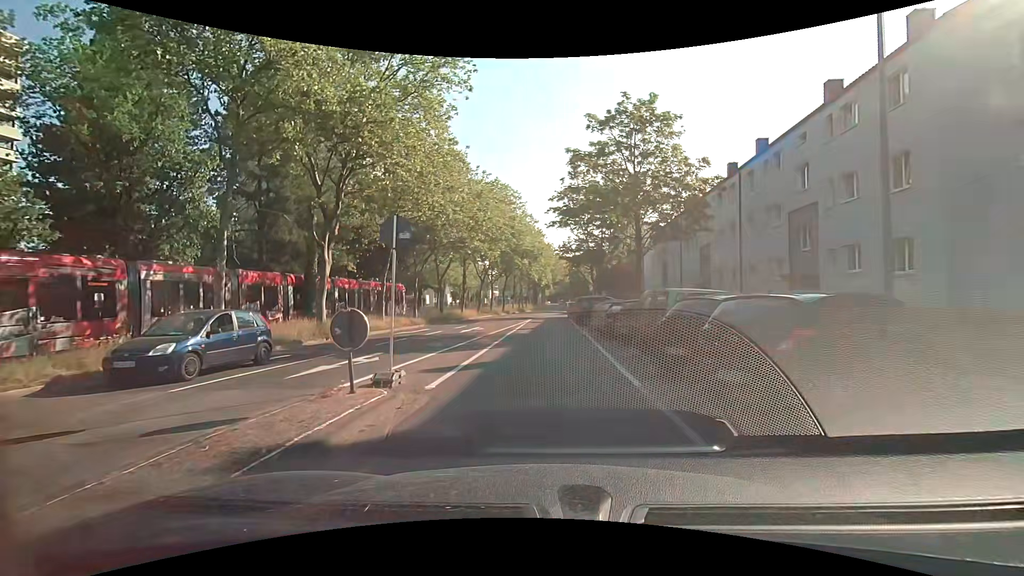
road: tertiary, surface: asphalt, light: Day
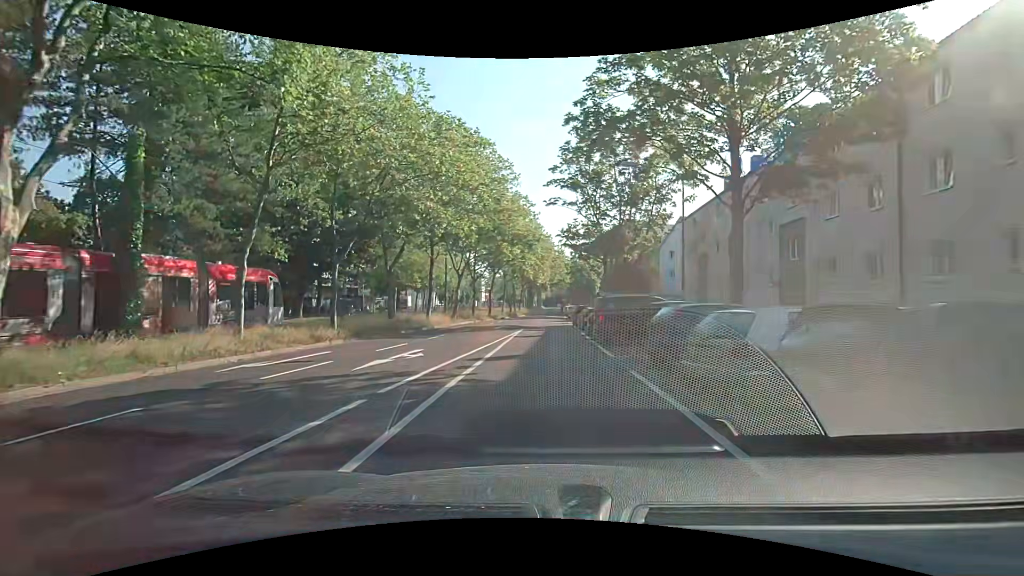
(+0.3, +13.9) m; +1°
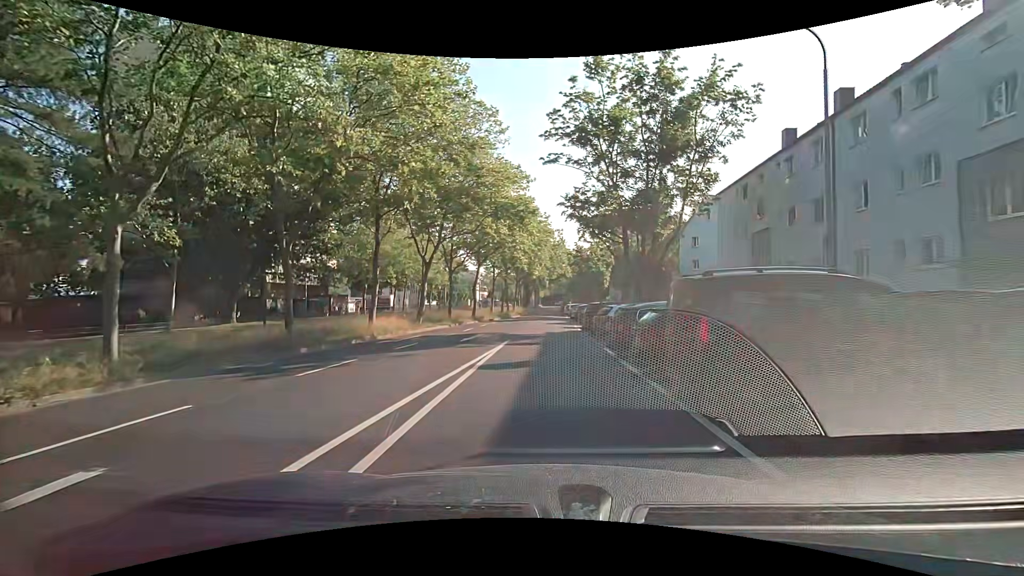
(+0.1, +11.7) m; 0°
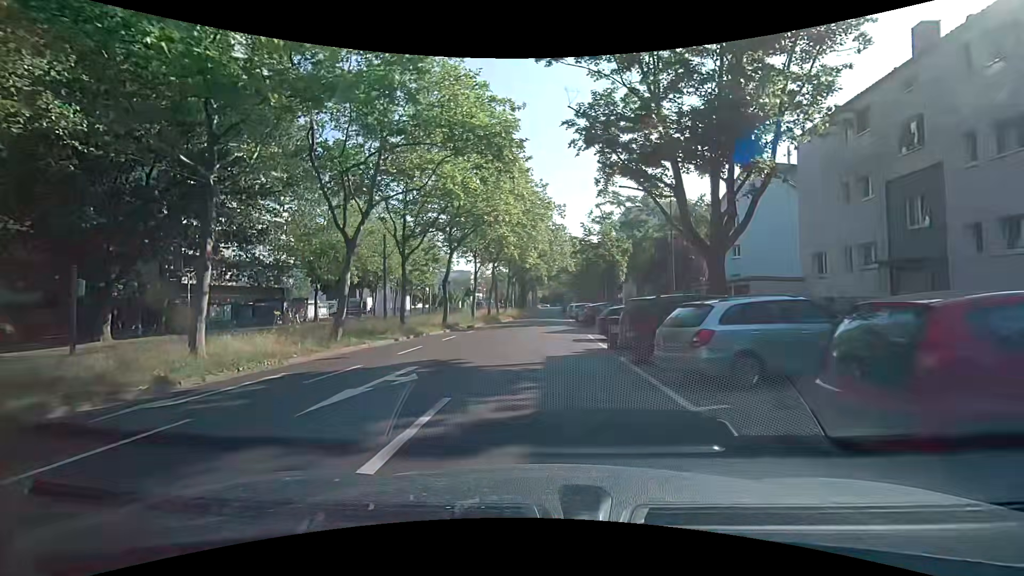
(+0.1, +12.6) m; 0°
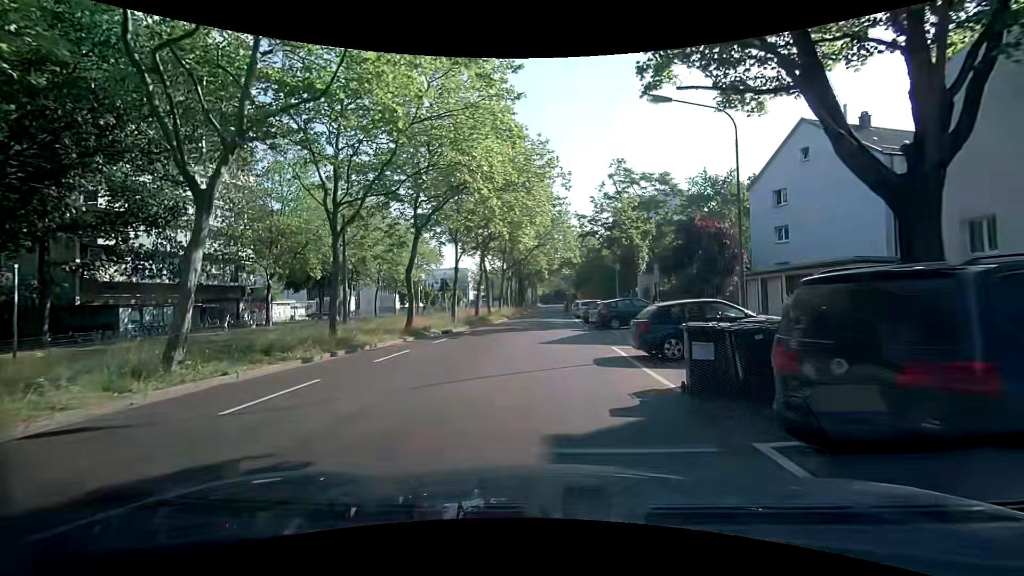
(+0.1, +8.7) m; +1°
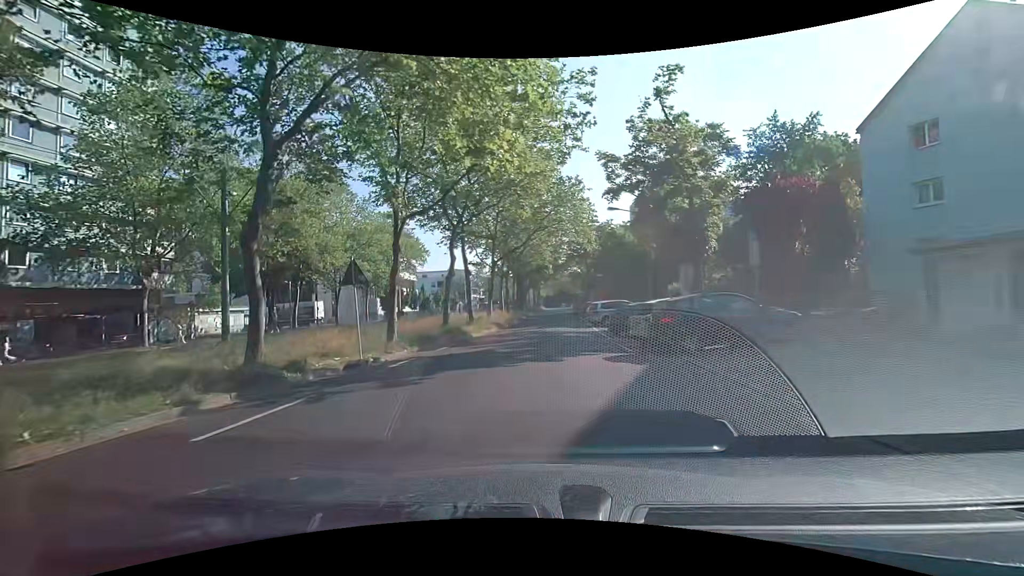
(-0.2, +13.3) m; 0°
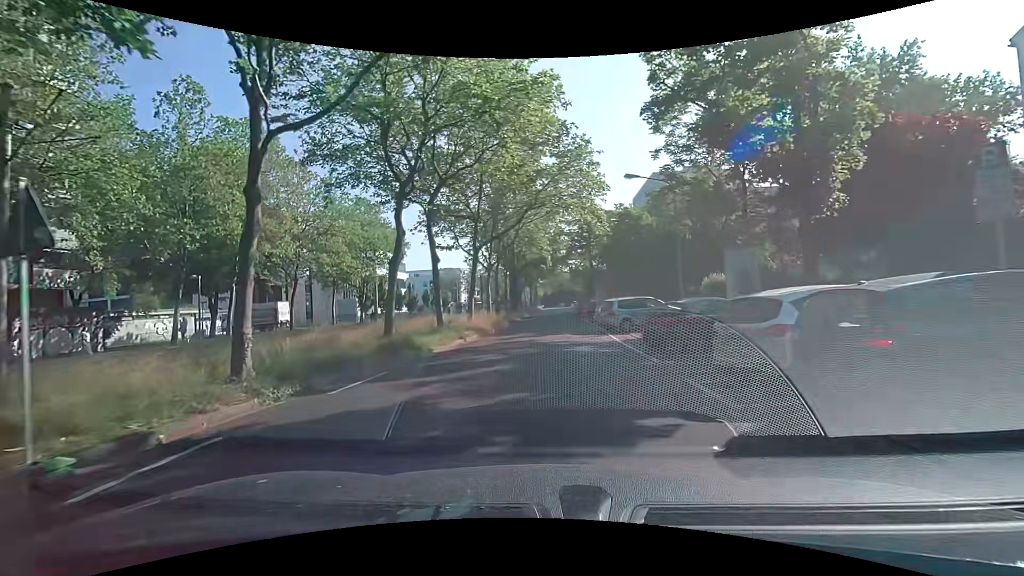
(-0.2, +8.7) m; -2°
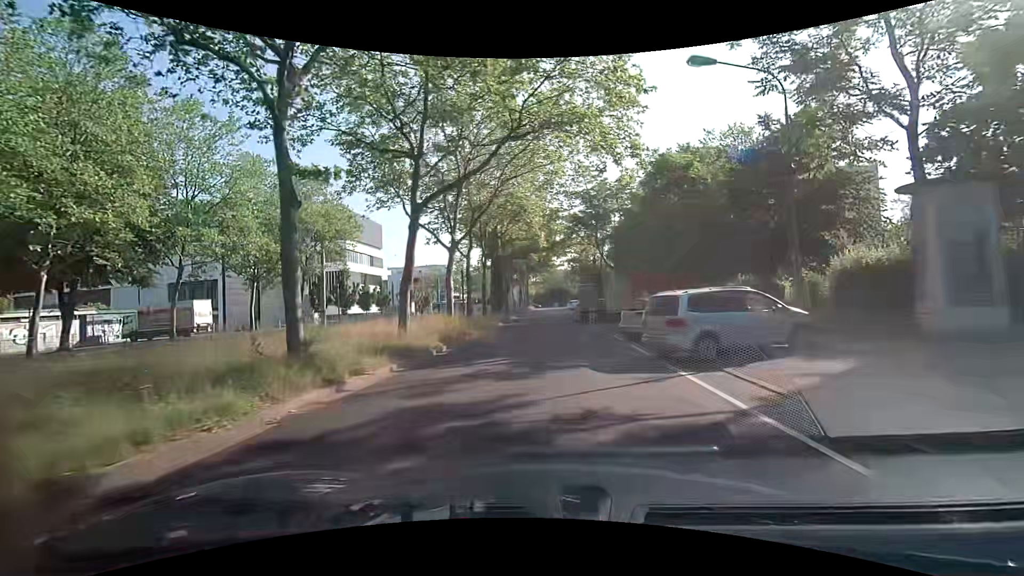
(+0.3, +12.8) m; +2°
